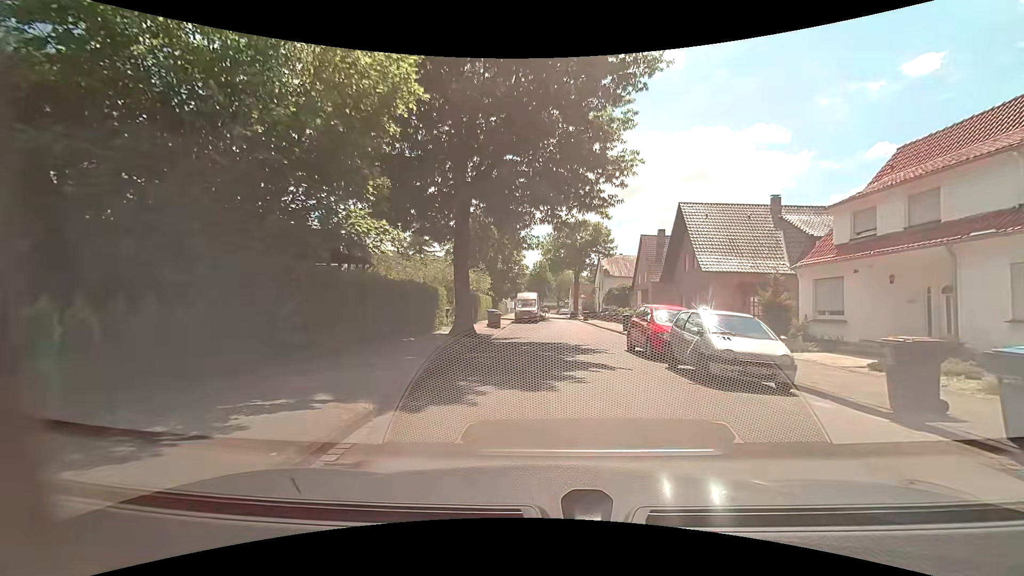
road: unclassified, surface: asphalt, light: Day
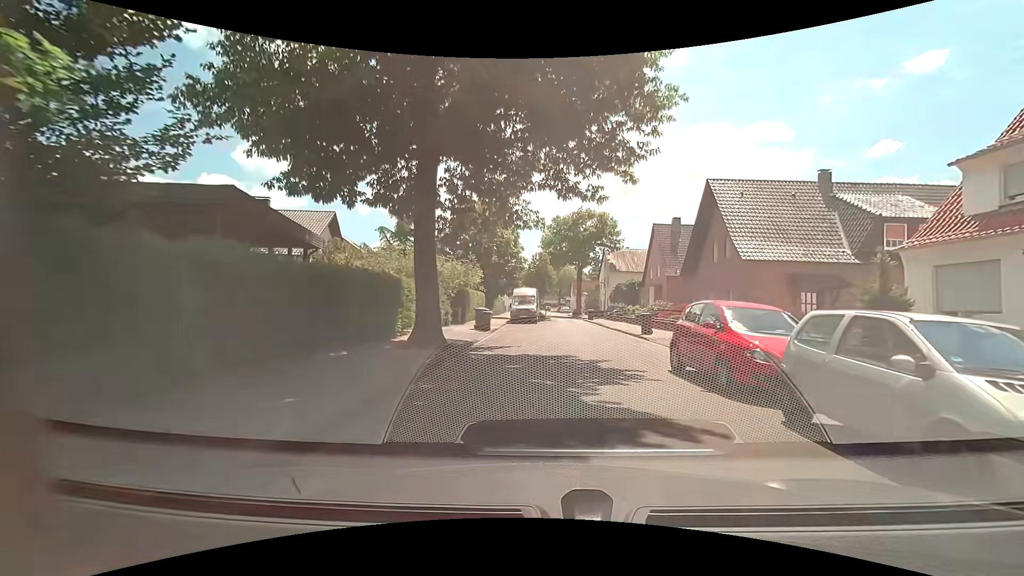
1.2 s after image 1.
(0.0, +5.9) m; 0°
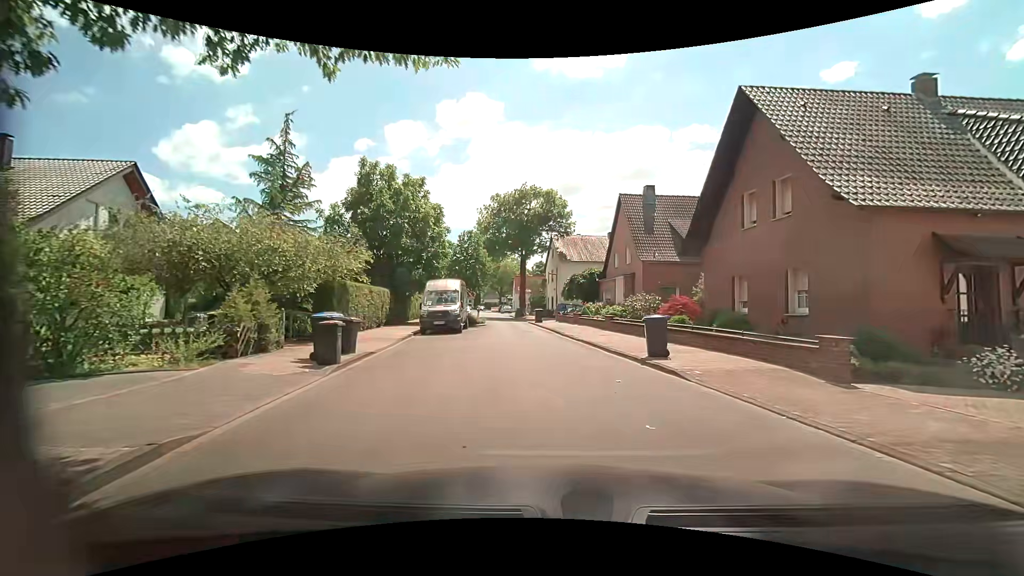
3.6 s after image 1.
(+0.6, +12.8) m; +7°
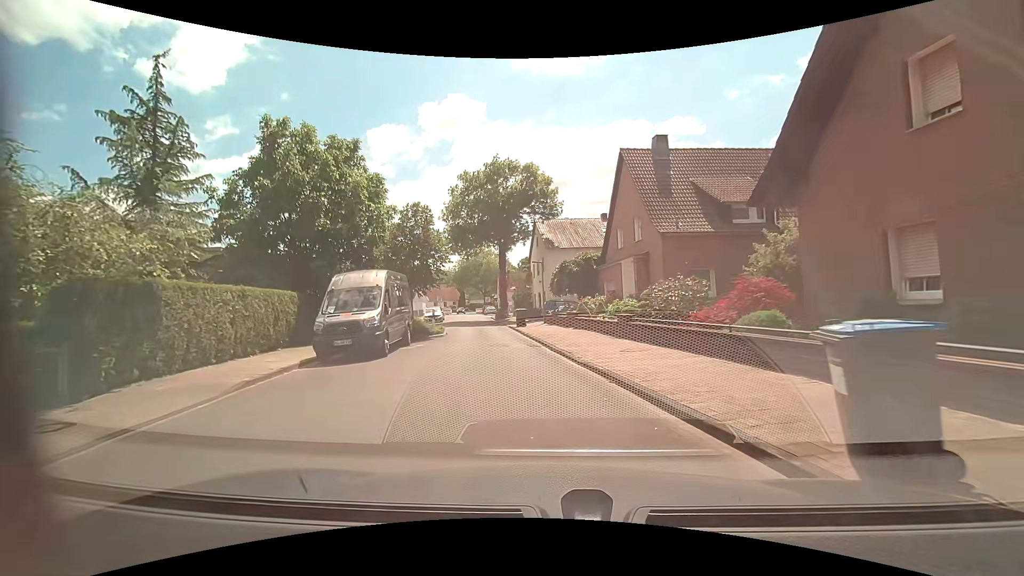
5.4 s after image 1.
(+0.4, +9.5) m; +1°
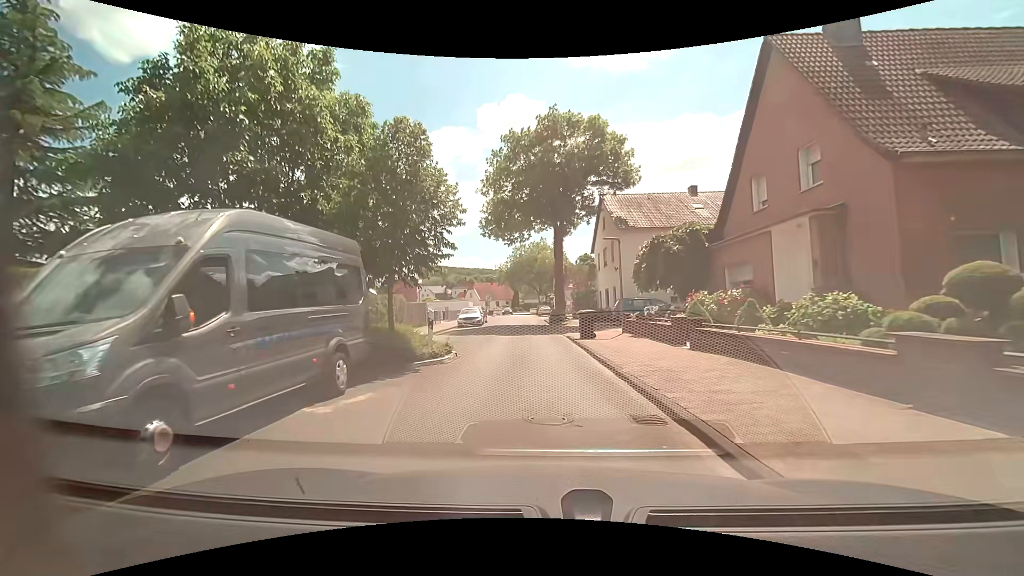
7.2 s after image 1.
(-0.7, +10.7) m; -6°
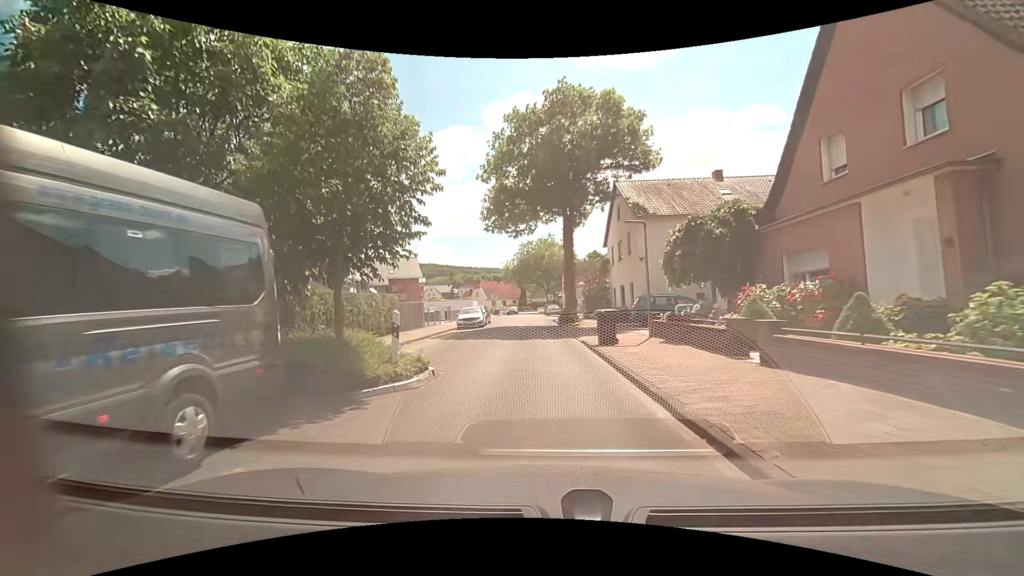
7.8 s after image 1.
(0.0, +3.7) m; 0°
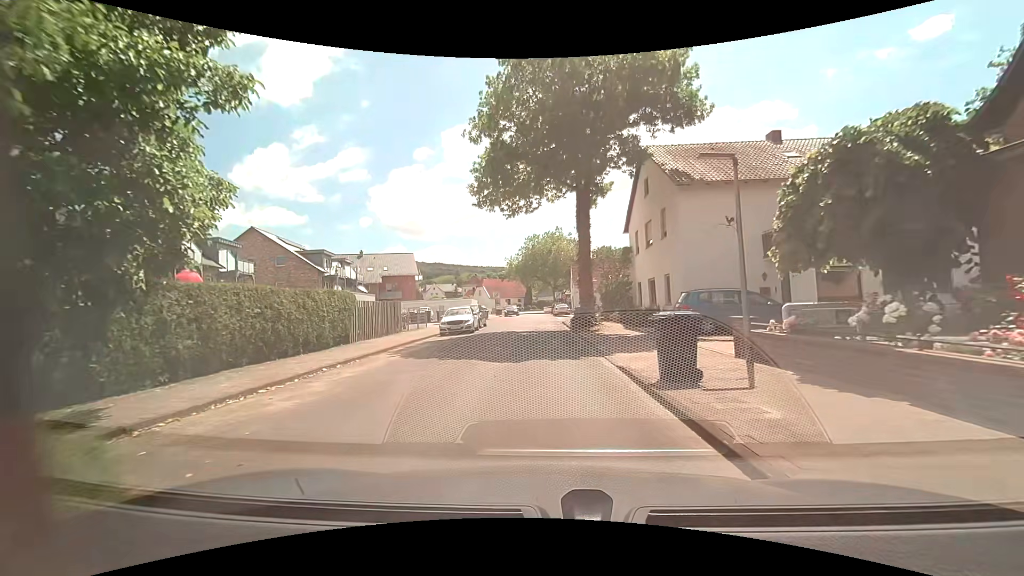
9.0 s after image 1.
(-0.1, +7.4) m; -1°
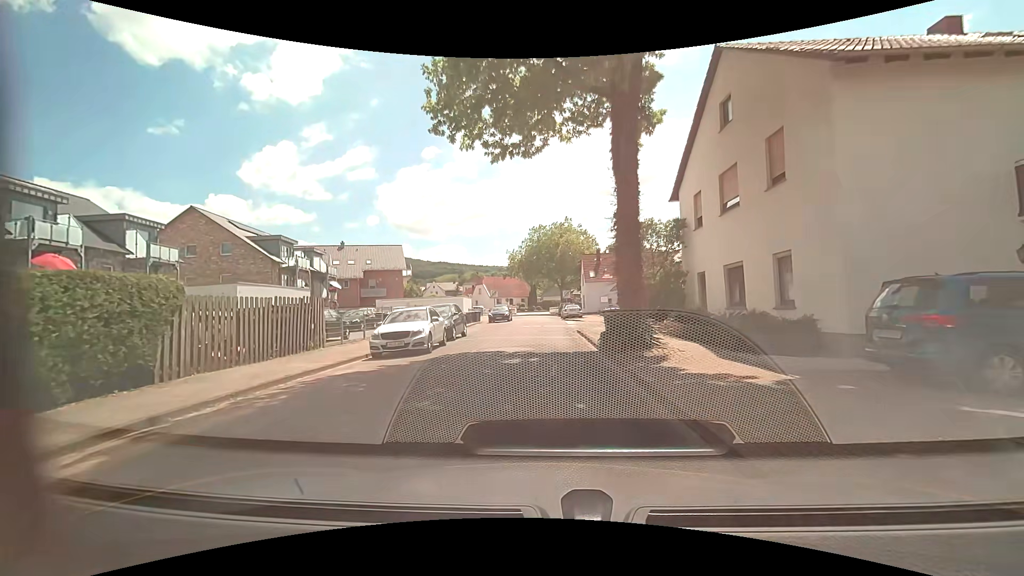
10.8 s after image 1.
(-0.2, +10.9) m; -2°
